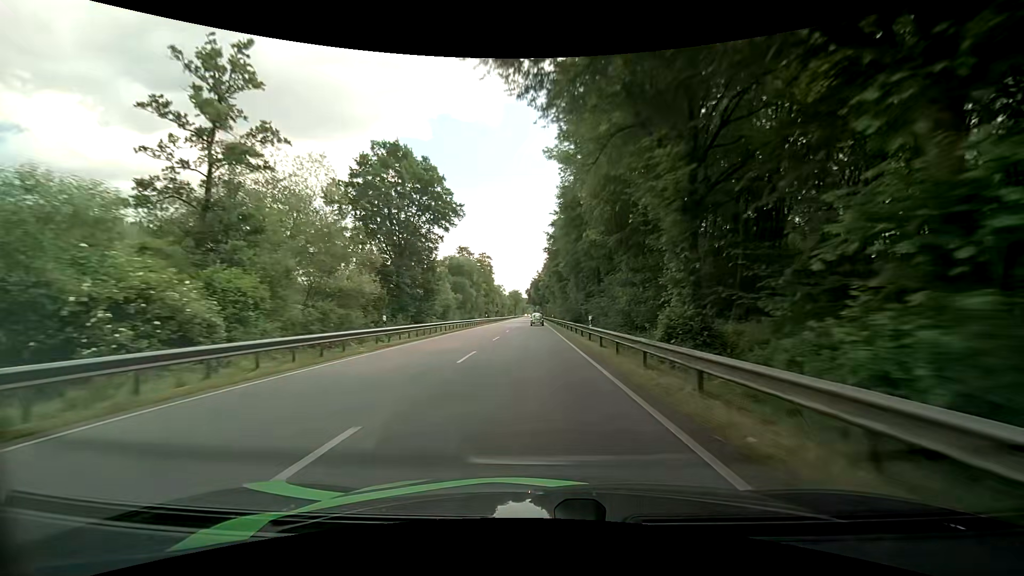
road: primary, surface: asphalt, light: Day
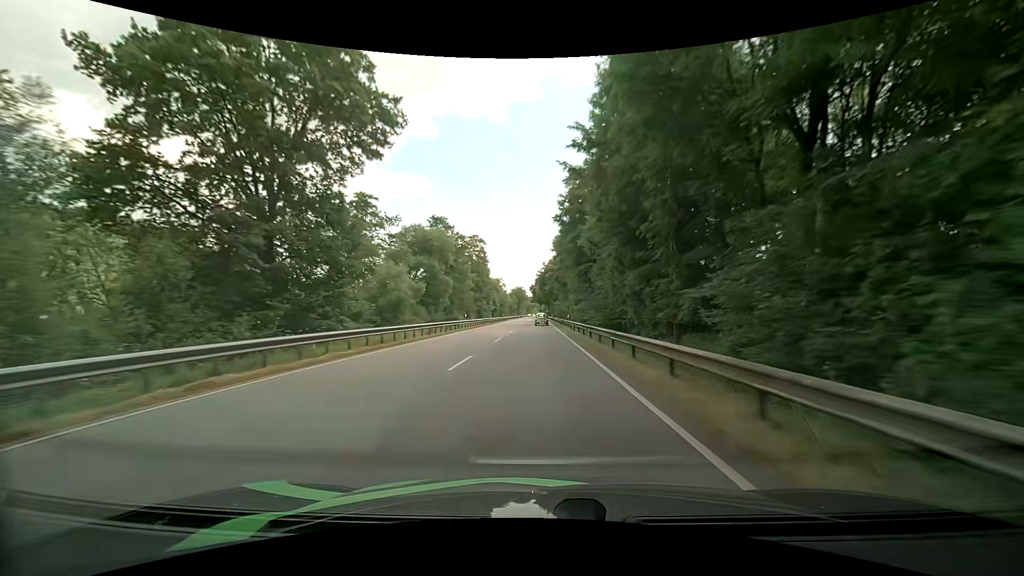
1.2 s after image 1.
(-0.2, +26.0) m; -1°
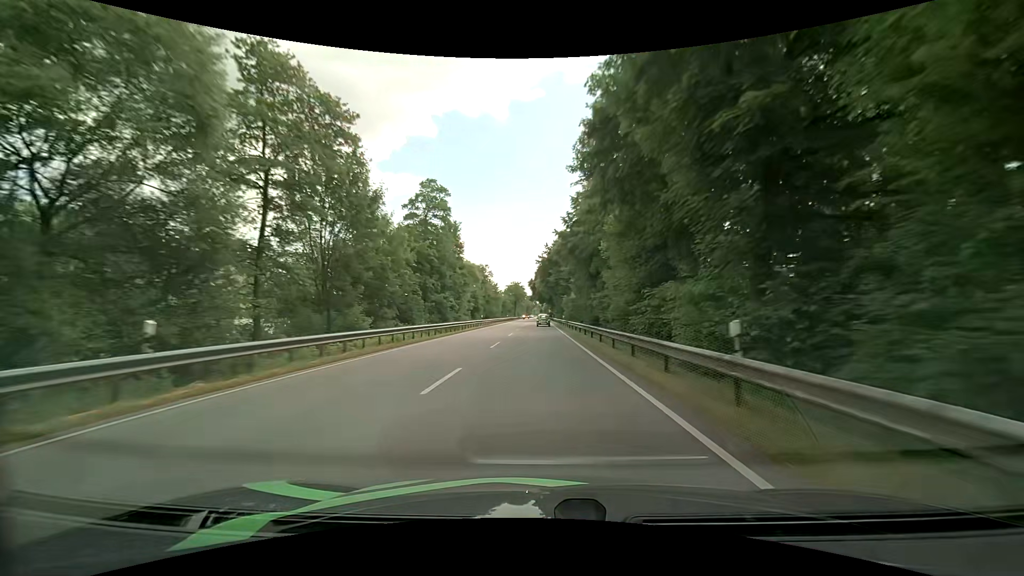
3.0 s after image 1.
(+0.3, +39.0) m; 0°
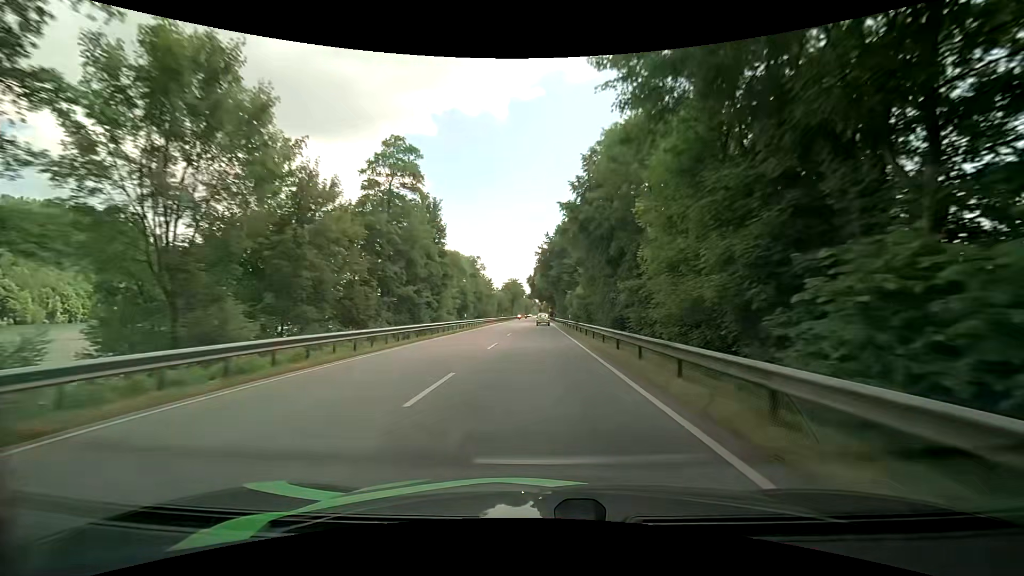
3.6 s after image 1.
(0.0, +13.0) m; 0°
